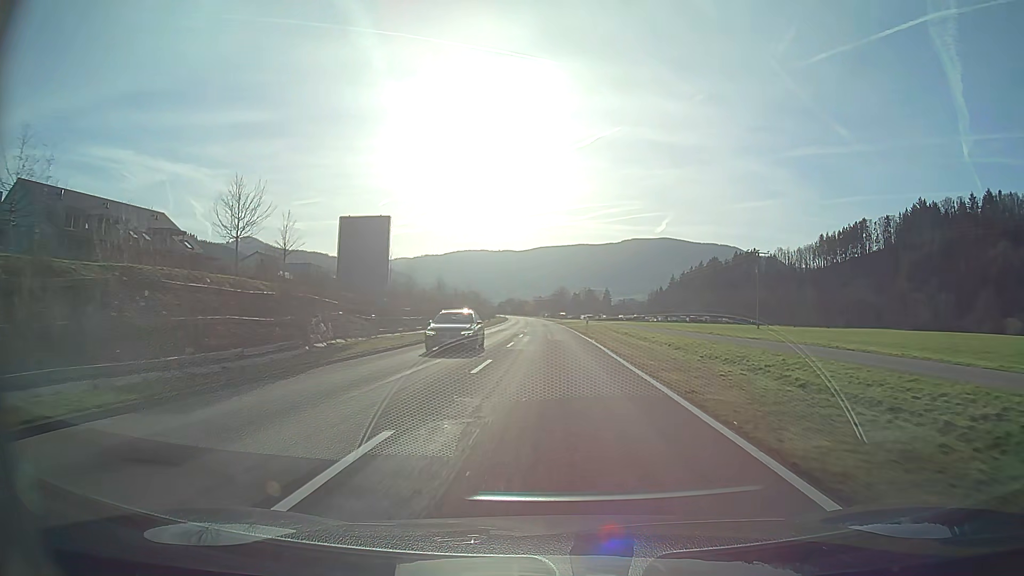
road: secondary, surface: asphalt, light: Day
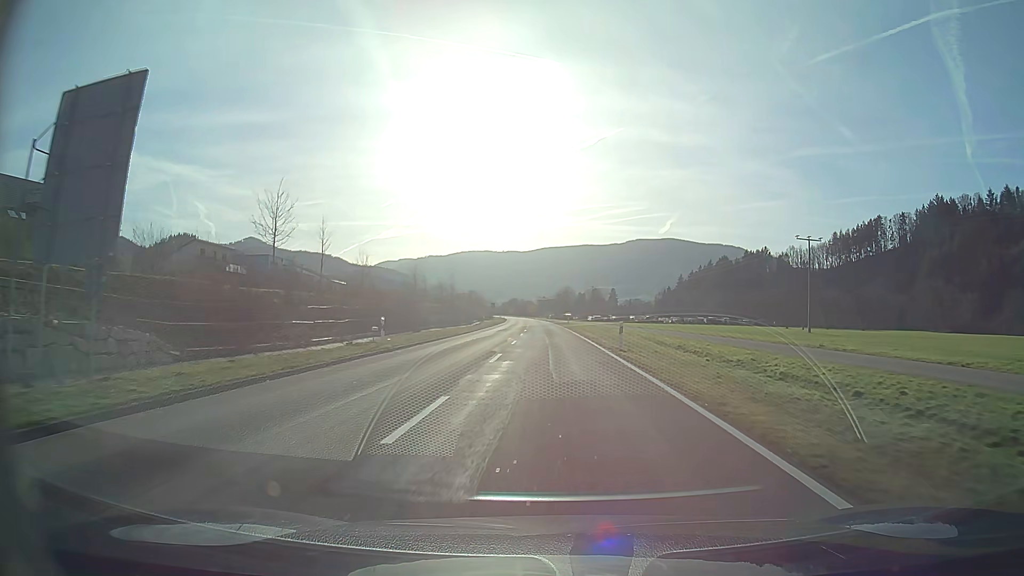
(-0.1, +20.7) m; 0°
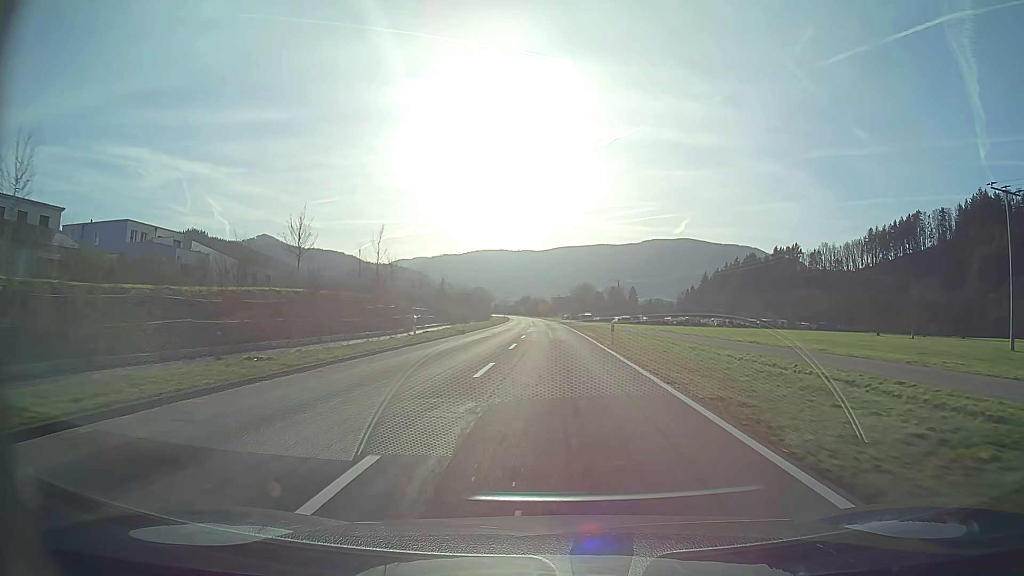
(-0.4, +40.9) m; -1°
(0, +10) (0, +20) (0, +30) (0, +40) (0, +50) (0, +60) (-1, +70) (-1, +80) (-1, +90) (-2, +100) m
